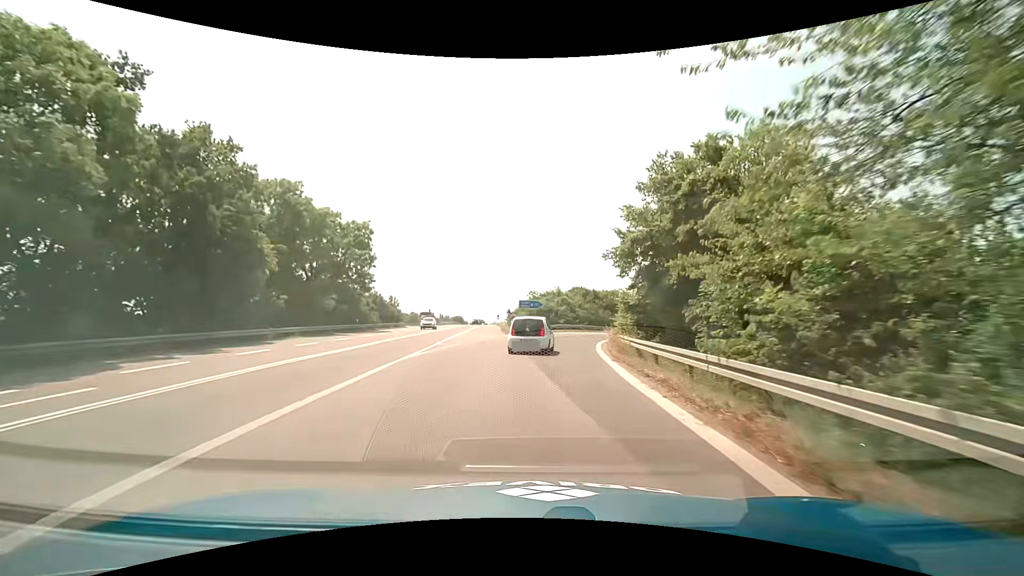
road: motorway_link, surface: asphalt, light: Day
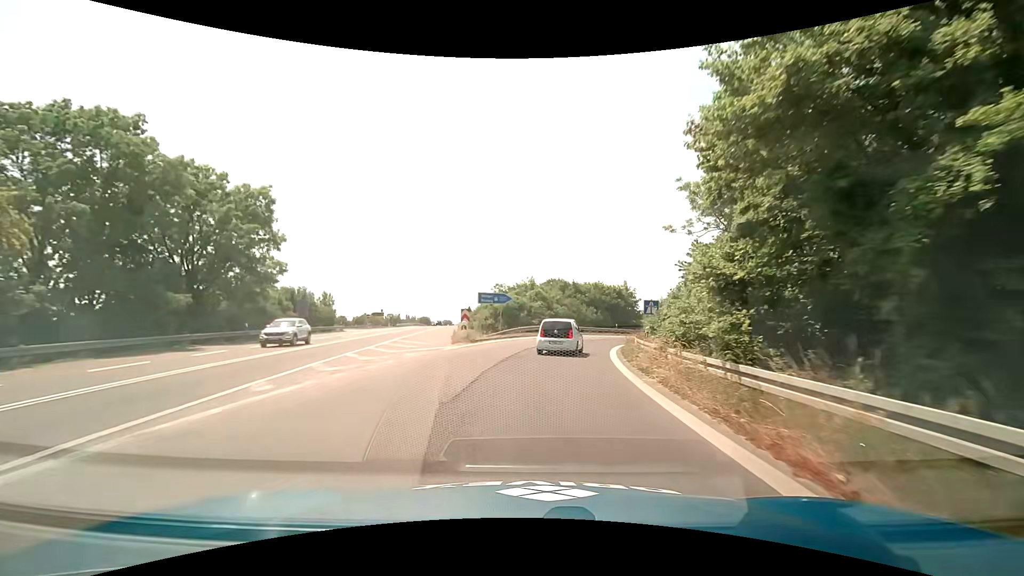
(+0.4, +15.5) m; +4°
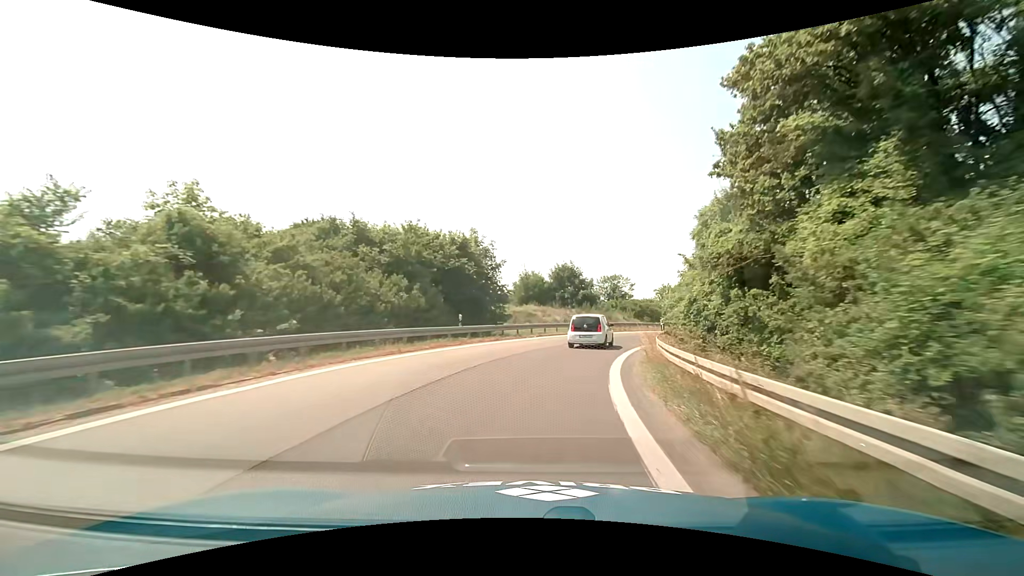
(+5.6, +37.6) m; +18°
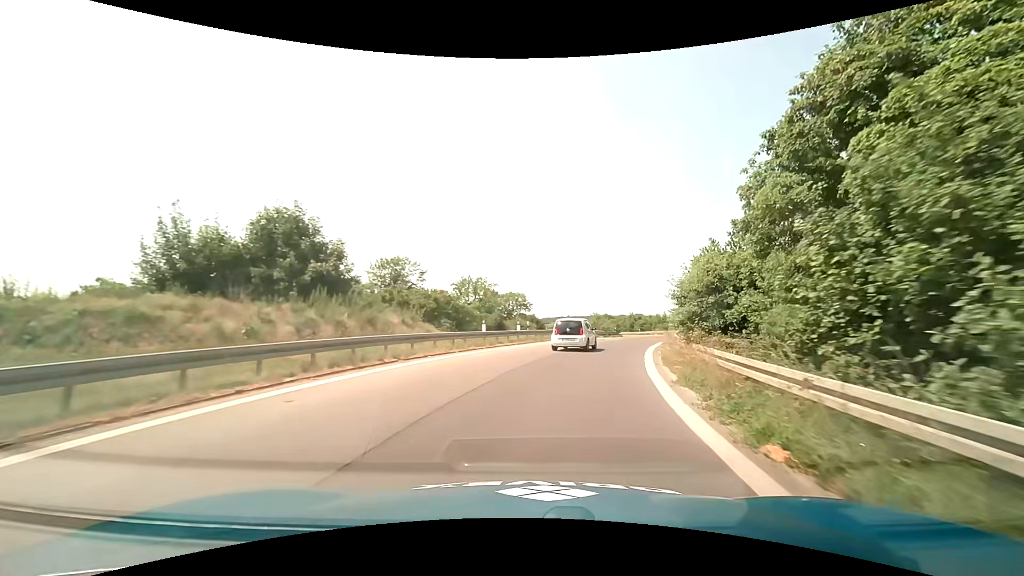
(+5.6, +30.0) m; +24°
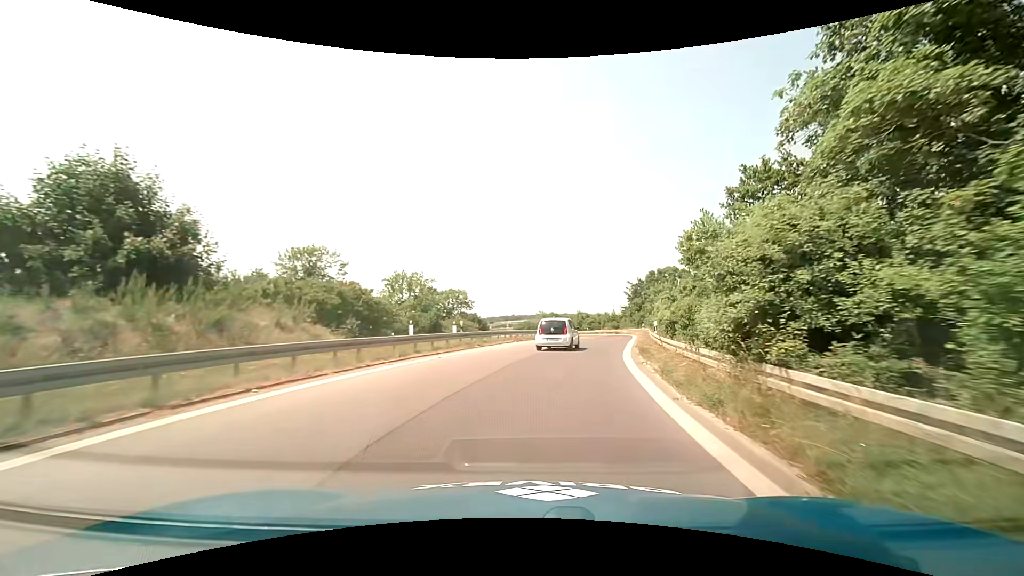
(+0.4, +7.7) m; +6°
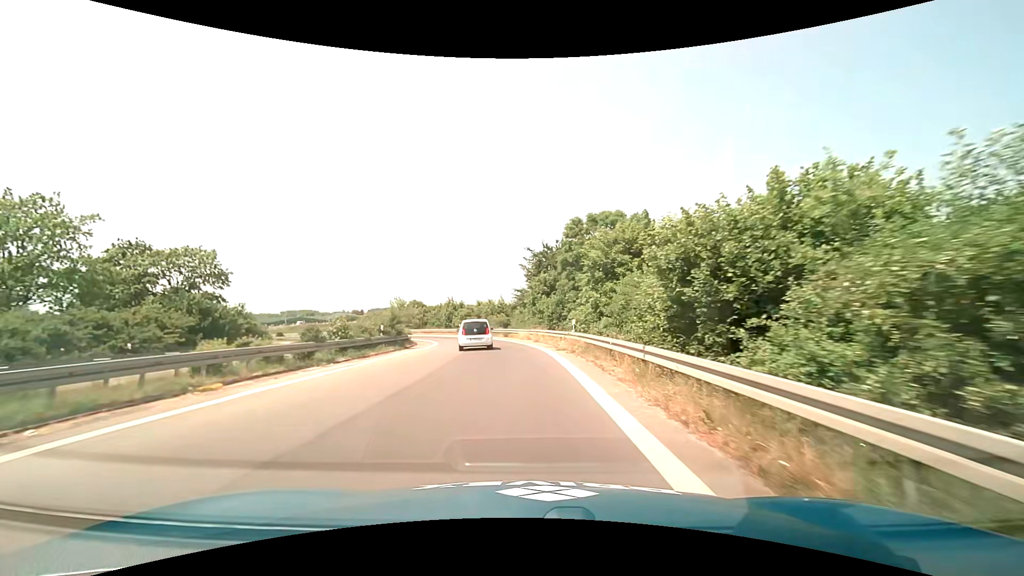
(+6.7, +38.3) m; +13°
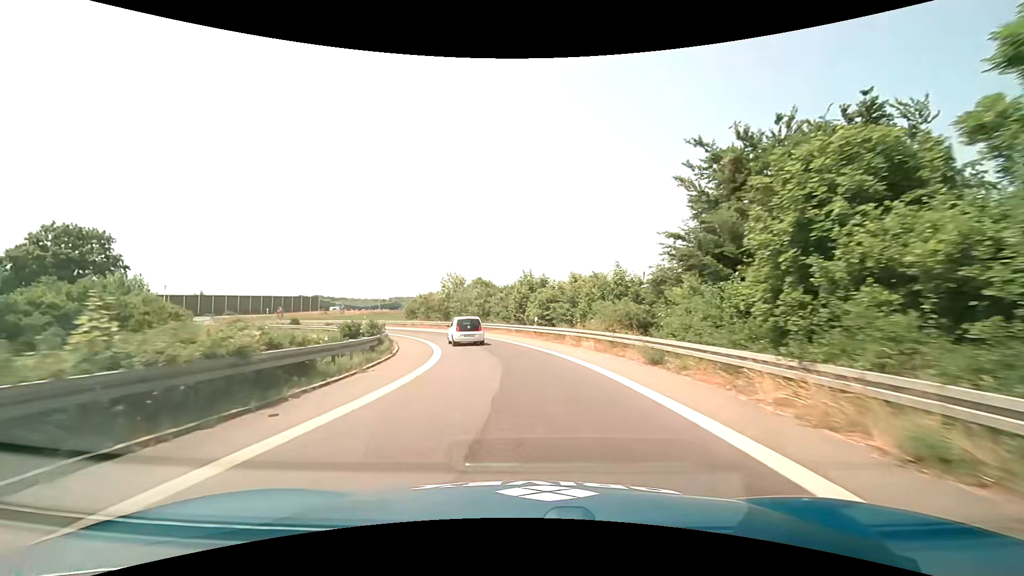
(-2.3, +30.9) m; -11°
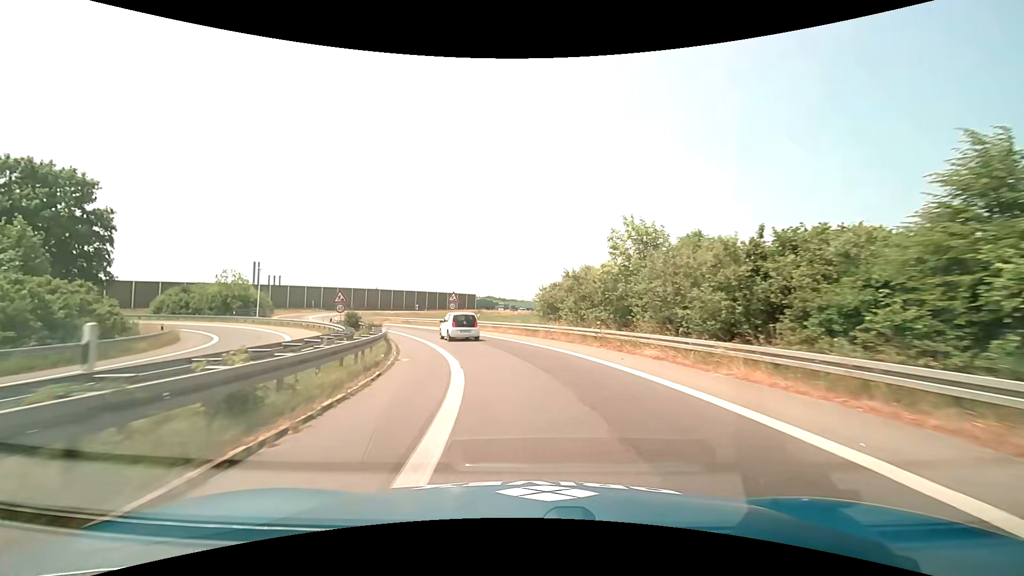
(-4.9, +31.2) m; -19°
(-1, +10) (-2, +20) (-5, +29) (-9, +39) (-13, +48) (-18, +56) (-23, +65) (-28, +74) (-33, +83) (-37, +92) m
